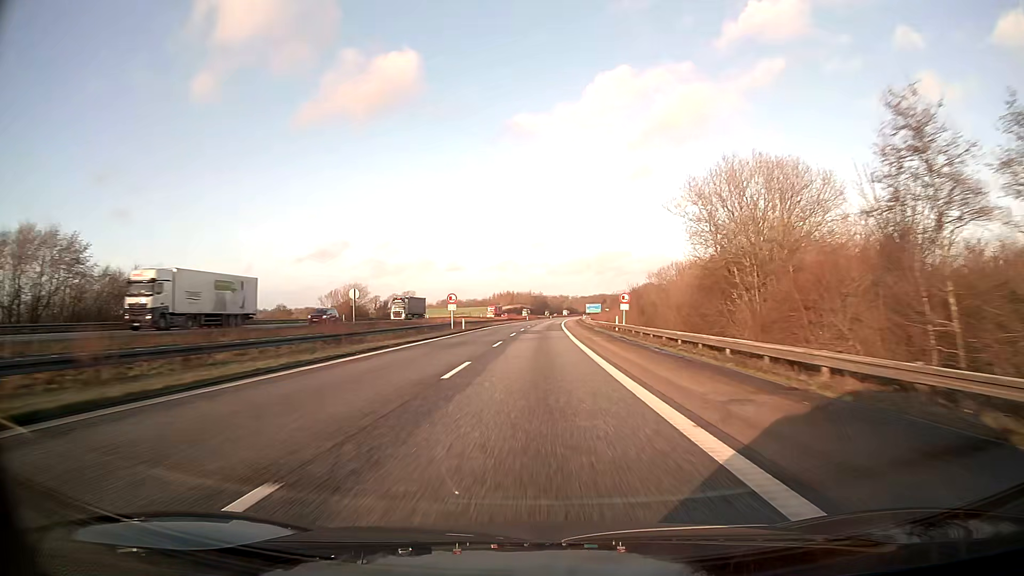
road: motorway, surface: asphalt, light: Day
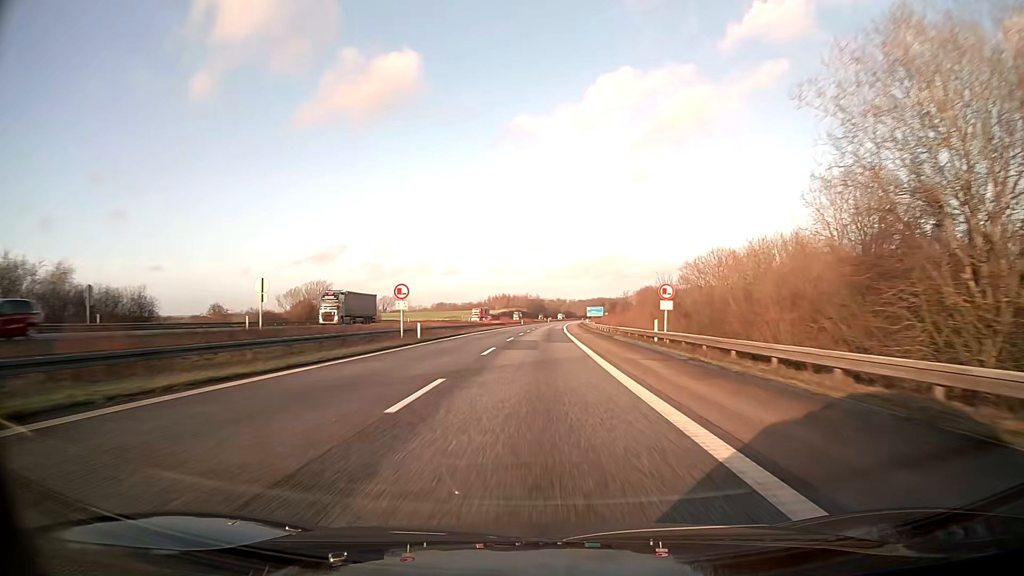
(0.0, +20.6) m; 0°
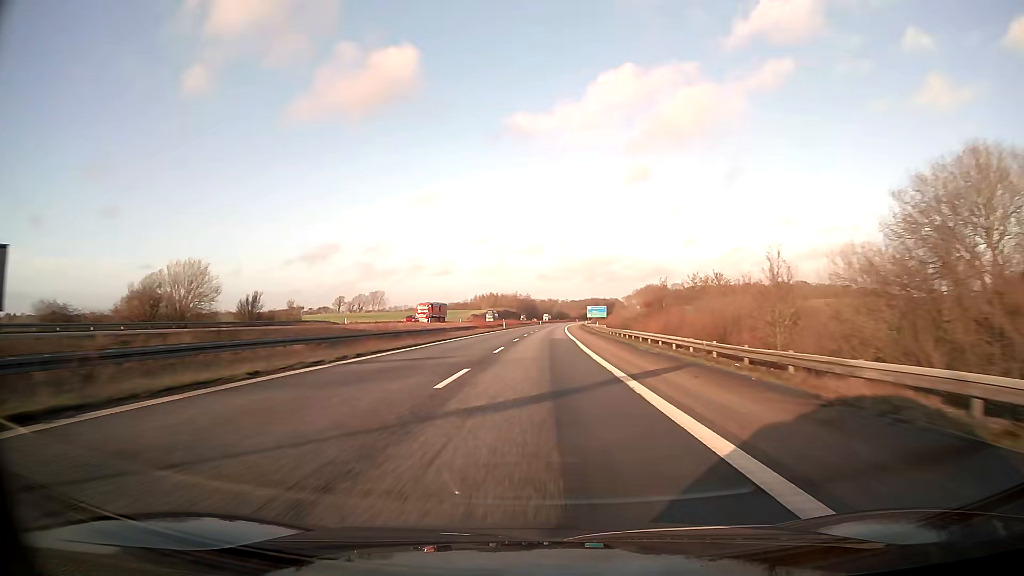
(+0.2, +41.3) m; +1°
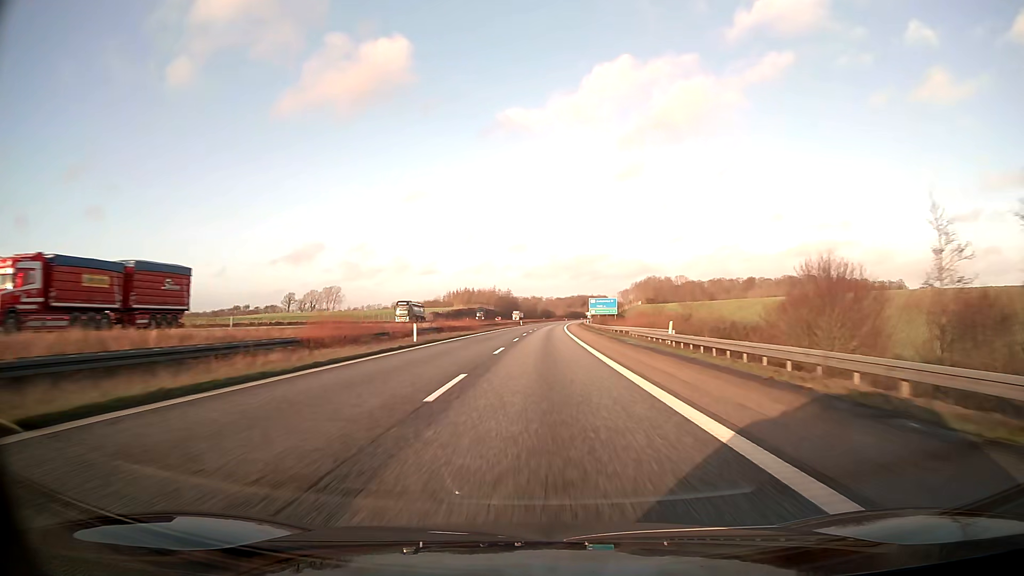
(+0.7, +61.9) m; +1°
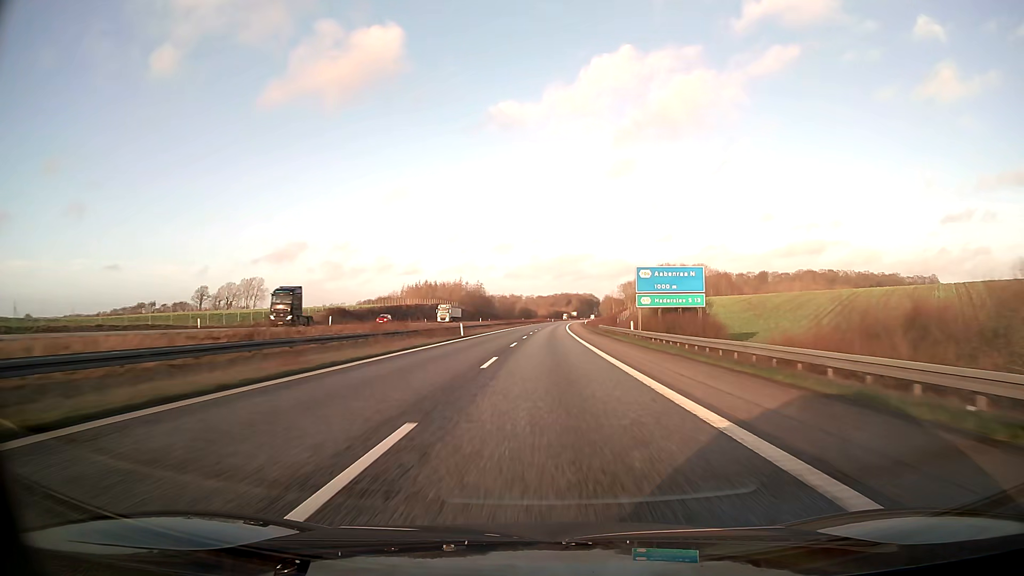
(+0.9, +82.5) m; +2°
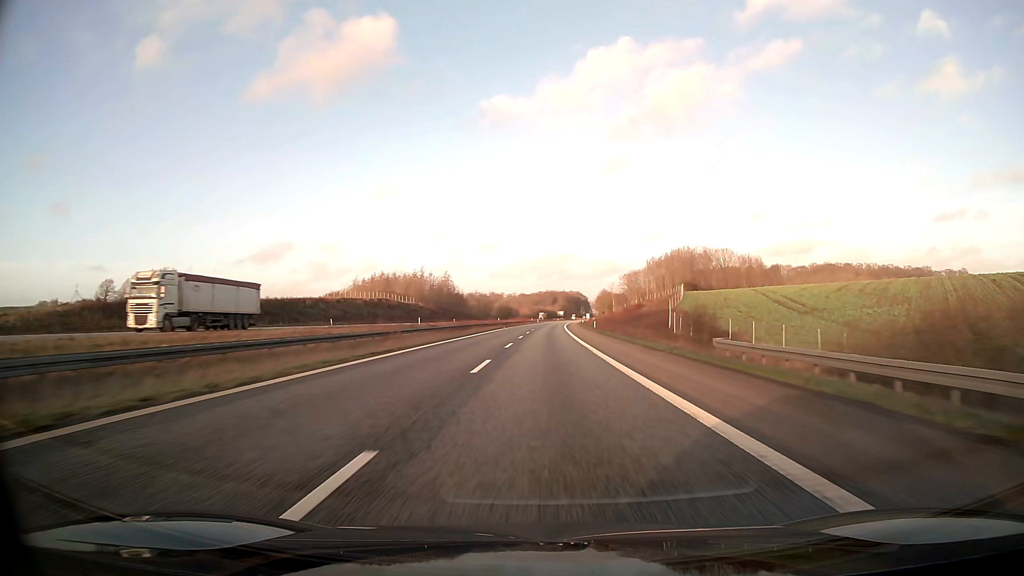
(+0.8, +61.8) m; +1°
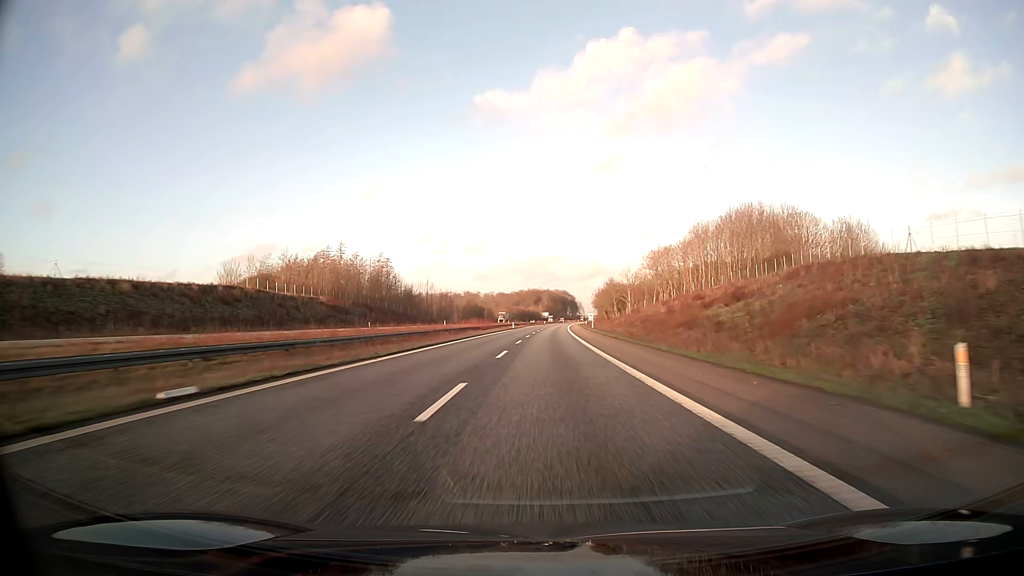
(+1.0, +82.4) m; +1°
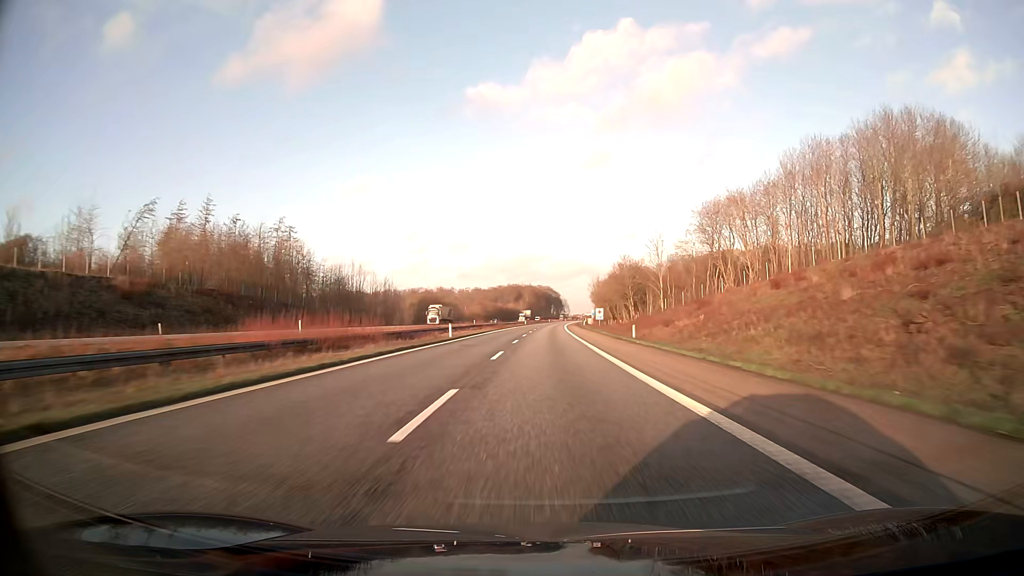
(+0.8, +61.9) m; +2°
(0, +10) (0, +20) (0, +30) (0, +40) (0, +50) (+1, +60) (+1, +70) (+1, +80) (+1, +90) (+2, +100) m
